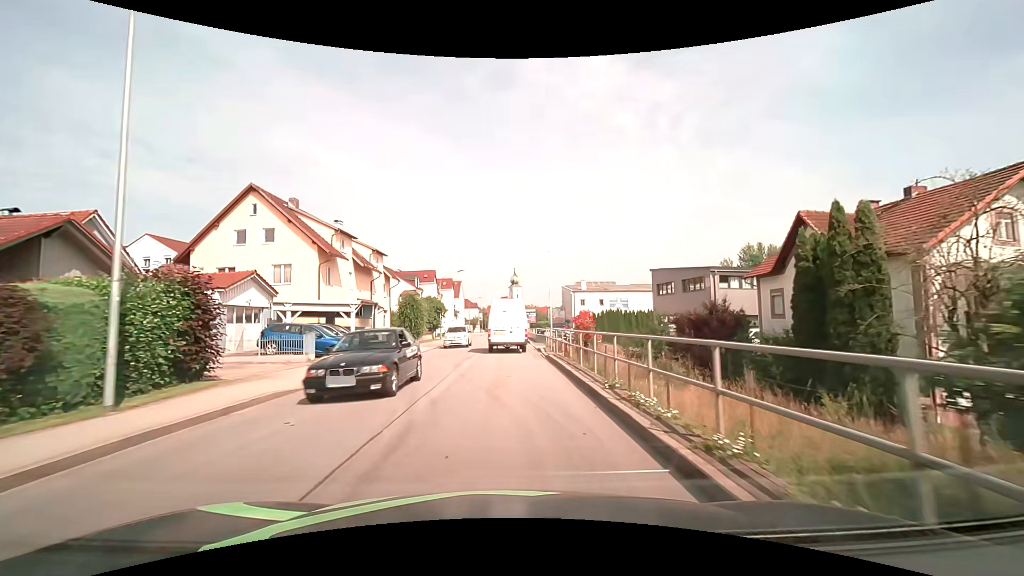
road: unclassified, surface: asphalt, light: Day
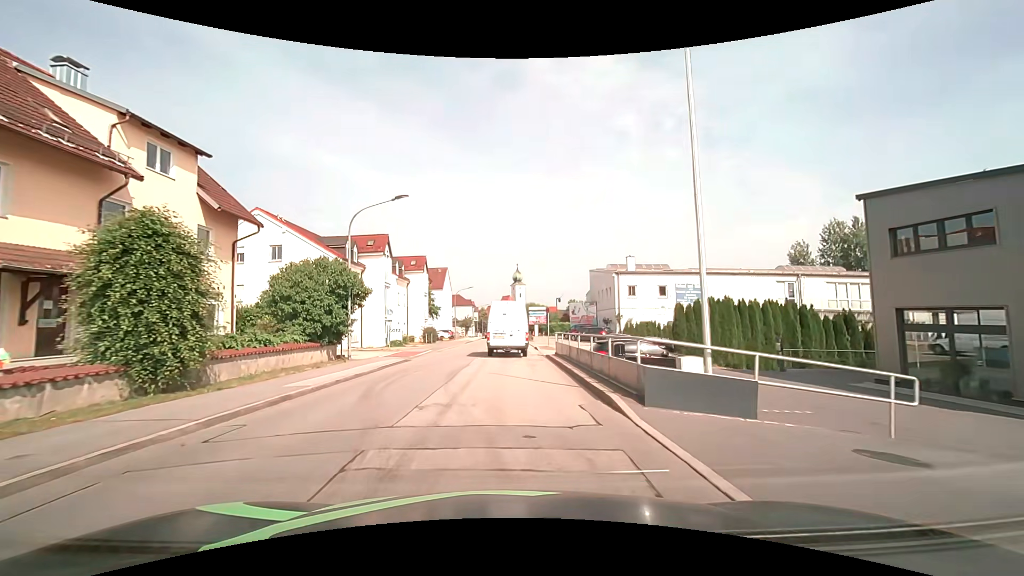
(0.0, +30.5) m; 0°
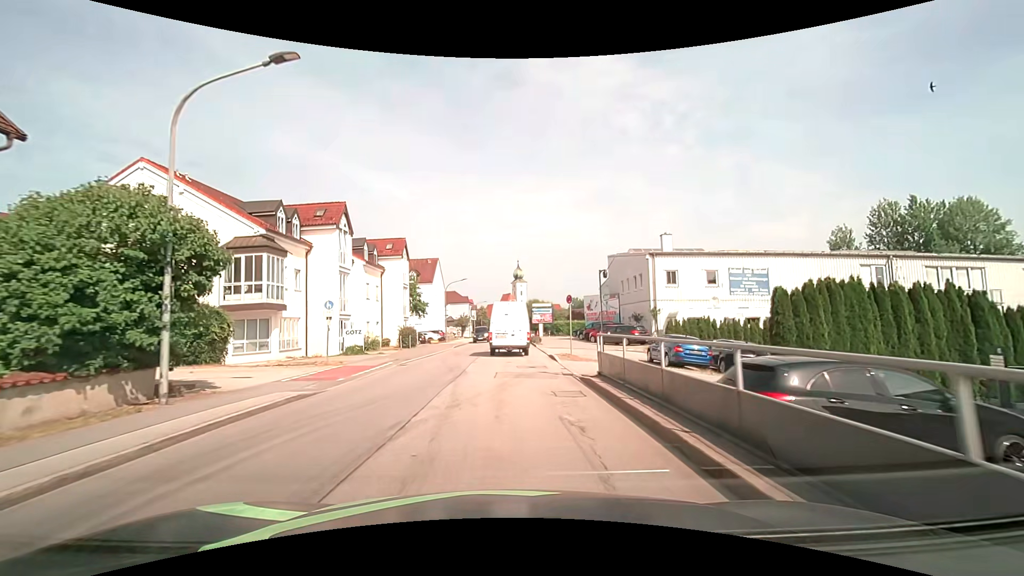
(0.0, +11.7) m; 0°
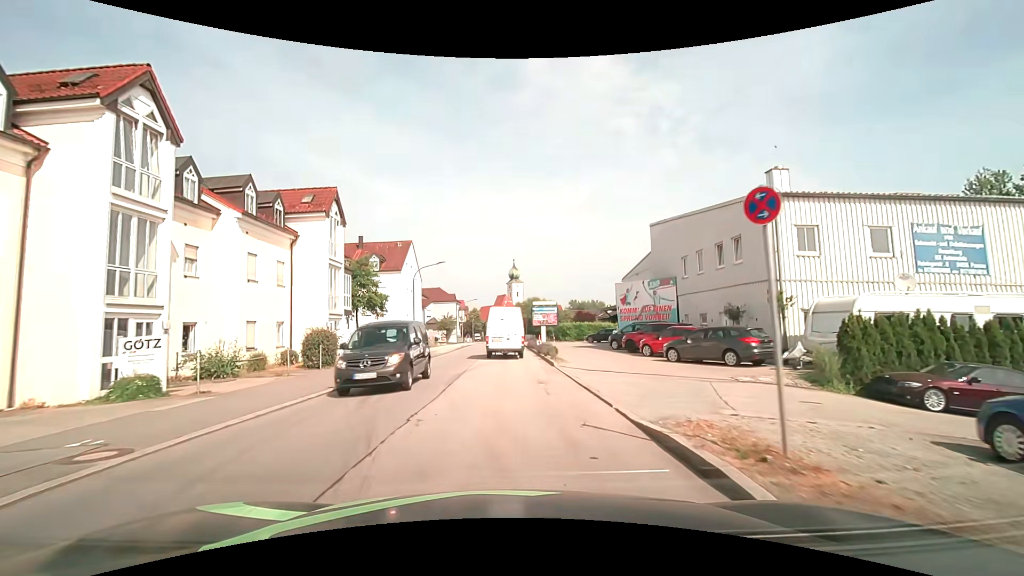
(0.0, +17.7) m; 0°
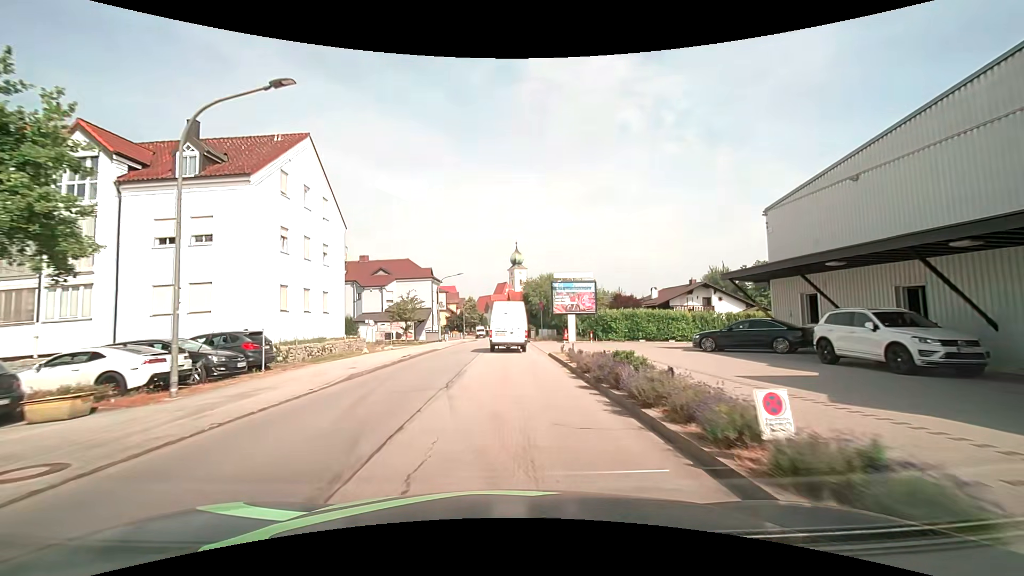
(0.0, +30.8) m; 0°
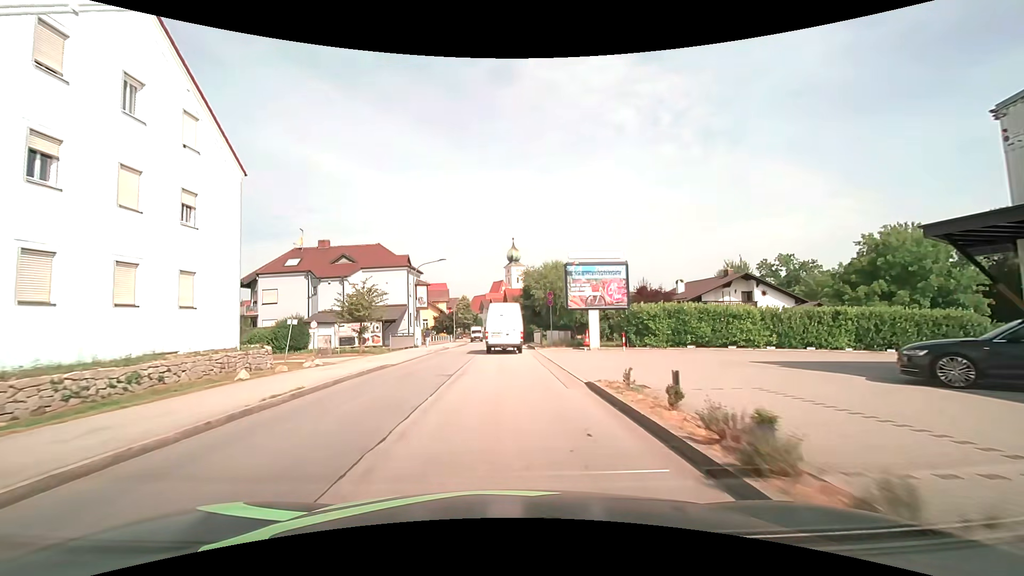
(0.0, +12.5) m; 0°
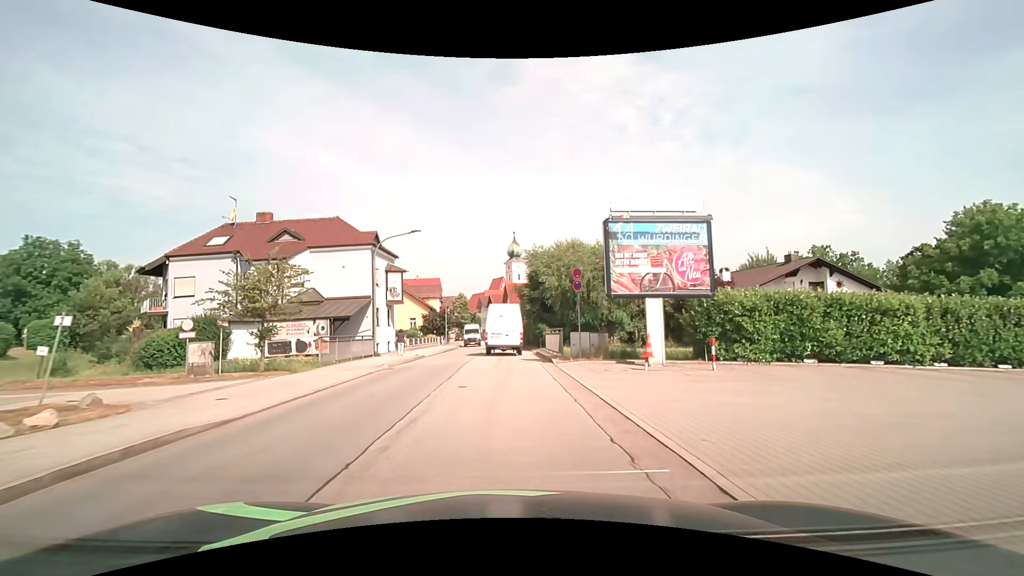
(0.0, +12.4) m; 0°
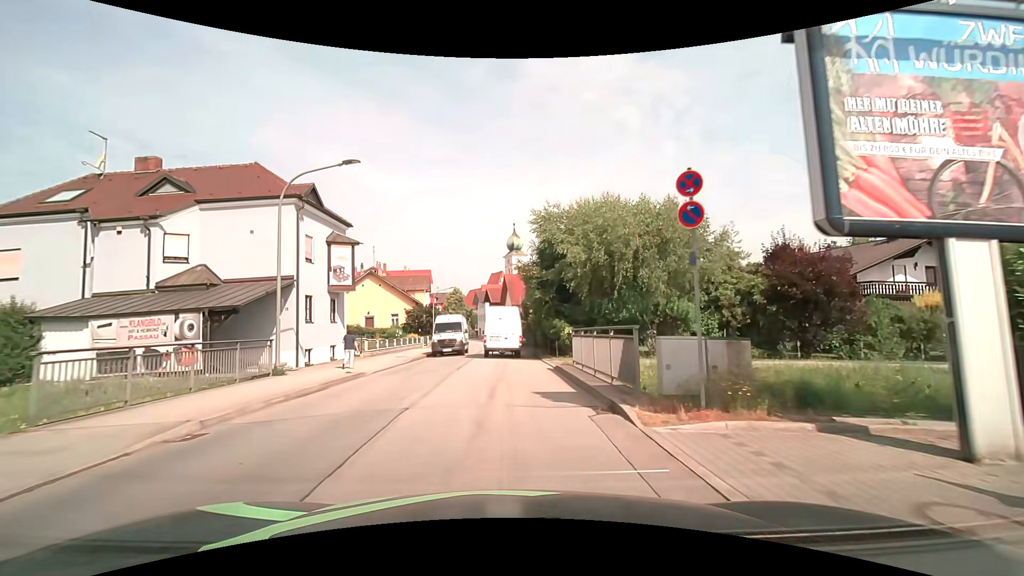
(0.0, +12.2) m; 0°
(0, +10) (0, +20) (0, +30) (-1, +40) (-1, +50) (-2, +60) (-3, +70) (-4, +80) (-6, +90) (-7, +100) m
